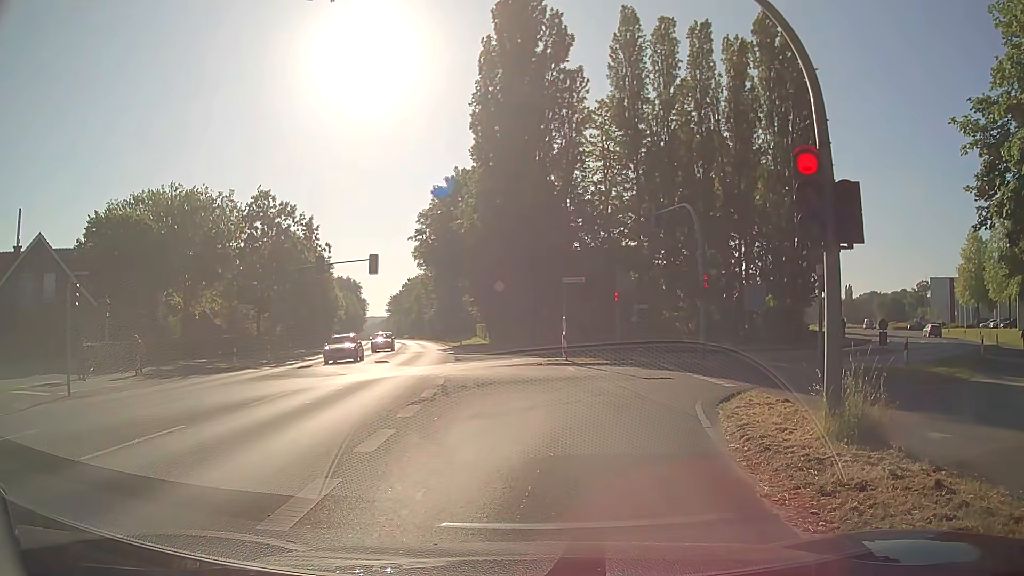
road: secondary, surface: asphalt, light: Day
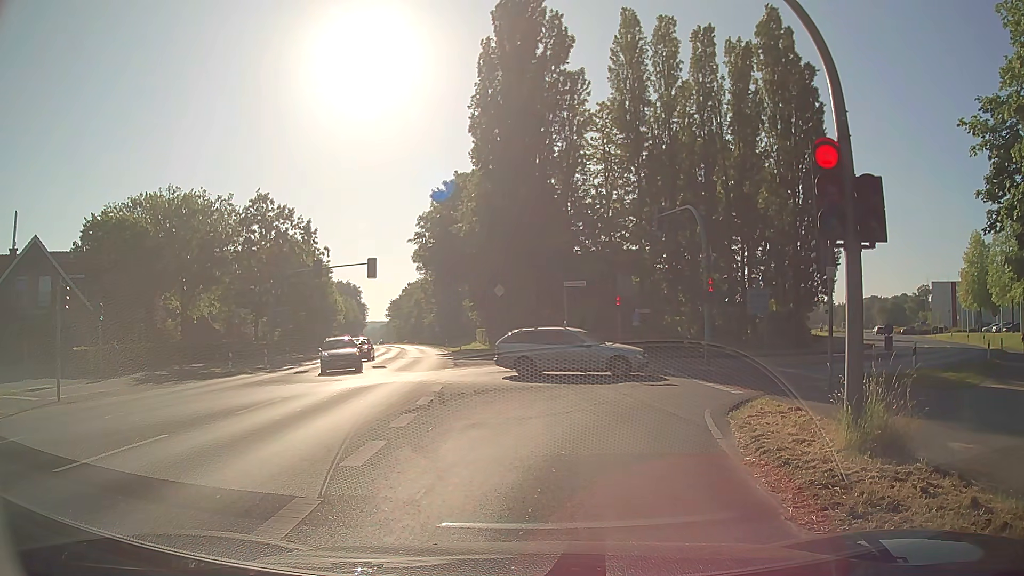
(0.0, +0.6) m; 0°
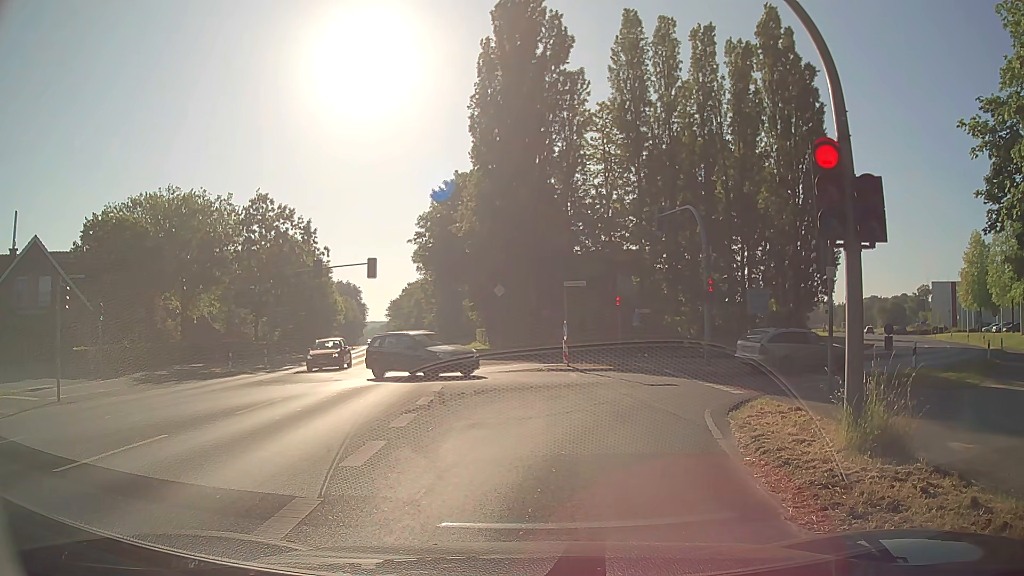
(0.0, 0.0) m; 0°
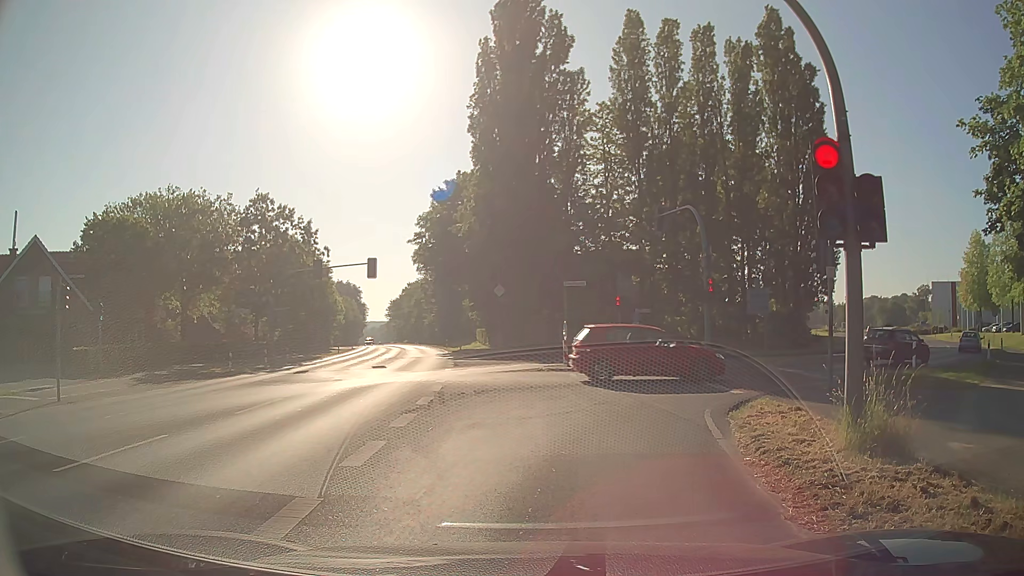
(0.0, 0.0) m; 0°
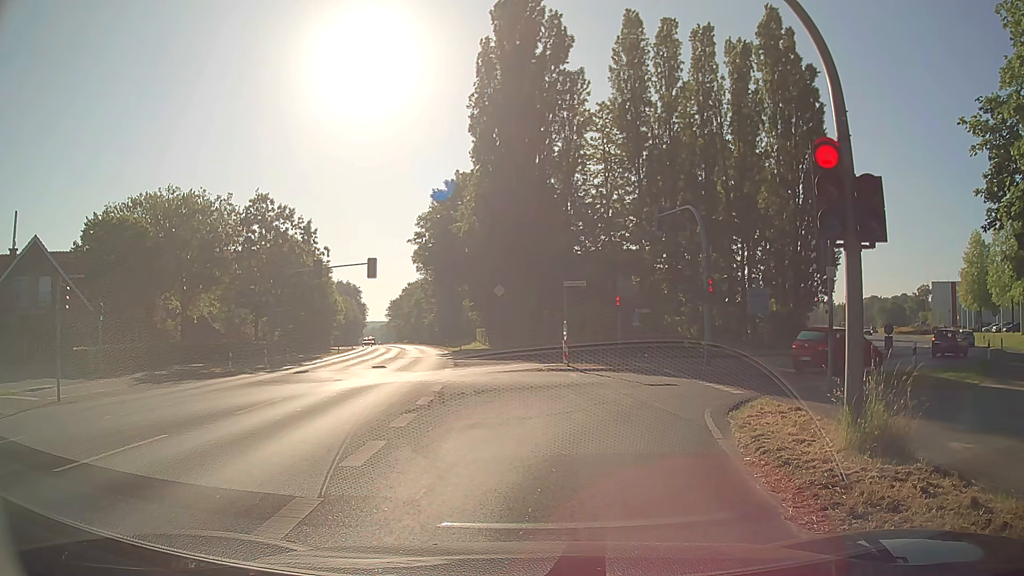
(0.0, 0.0) m; 0°
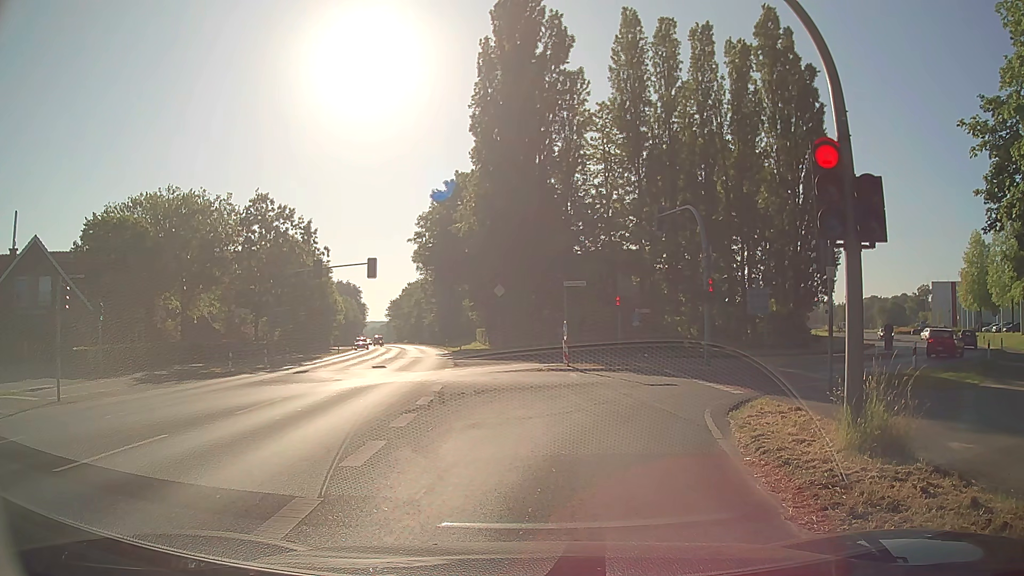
(0.0, 0.0) m; 0°
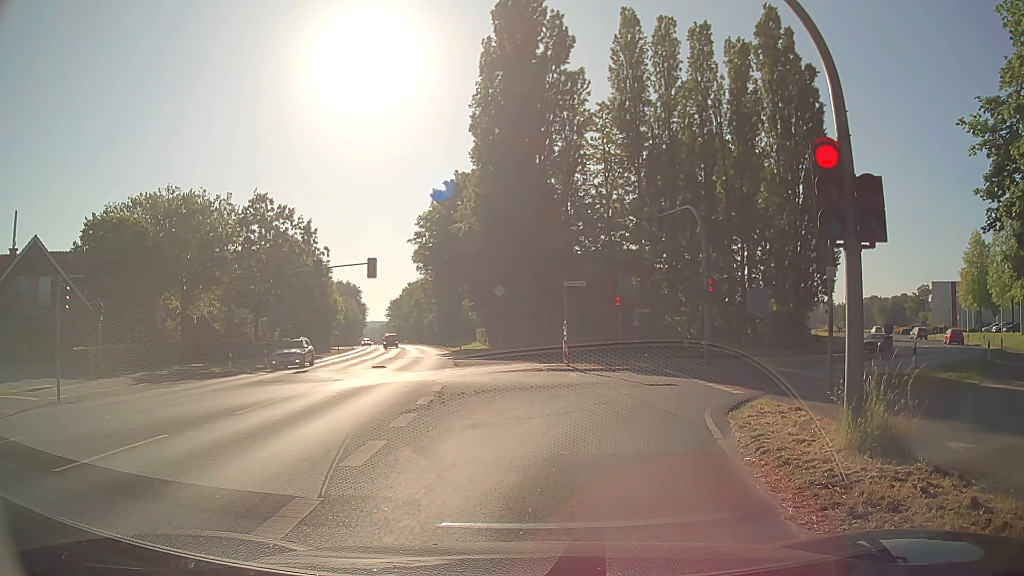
(0.0, 0.0) m; 0°
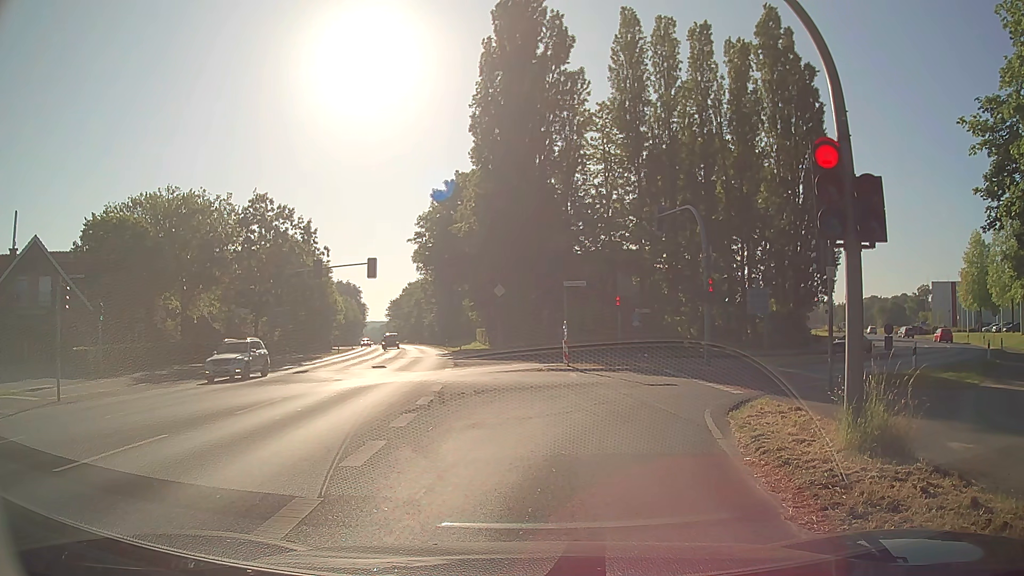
(0.0, 0.0) m; 0°
